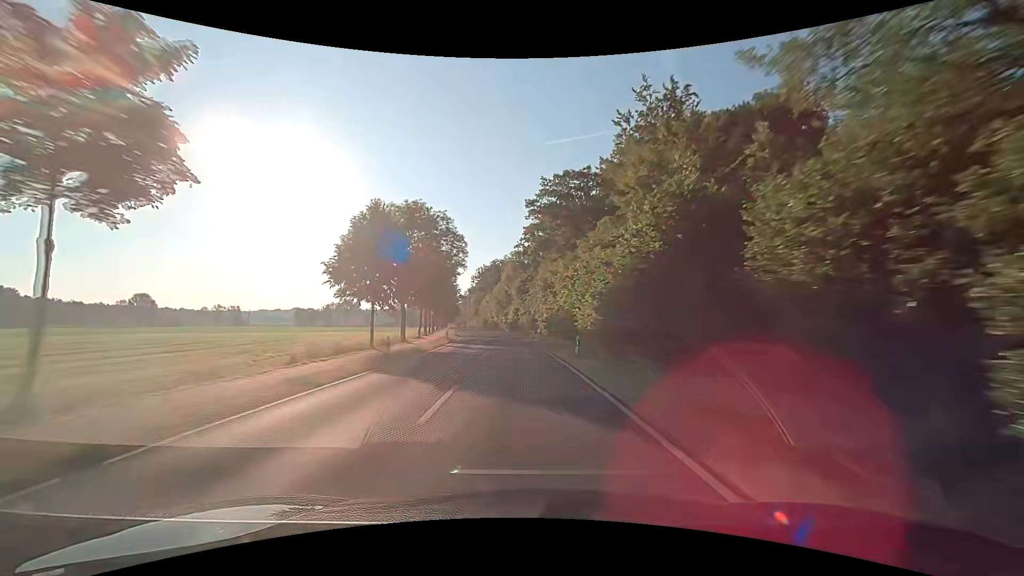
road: secondary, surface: asphalt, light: Day
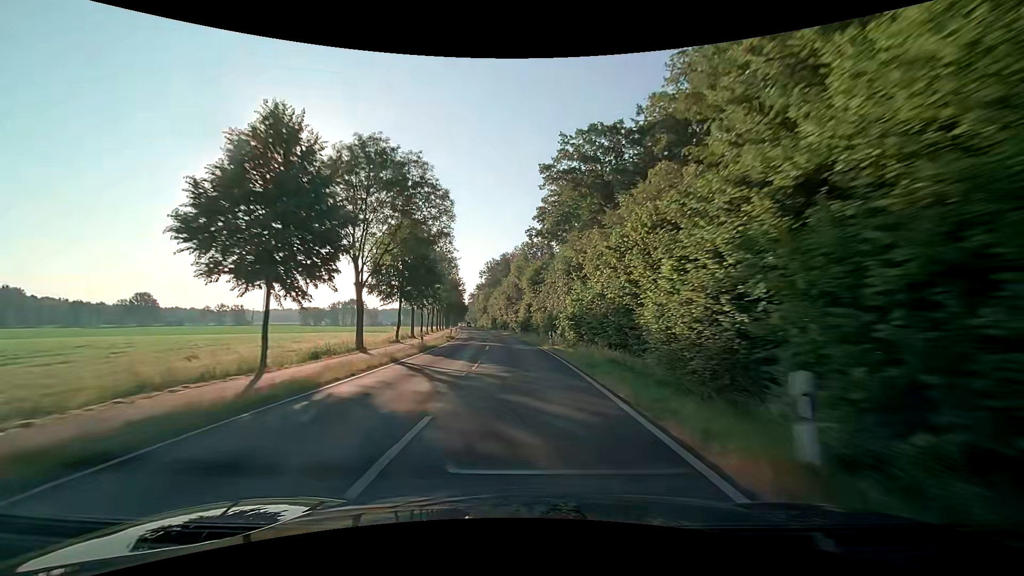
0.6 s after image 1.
(-0.2, +15.8) m; -1°
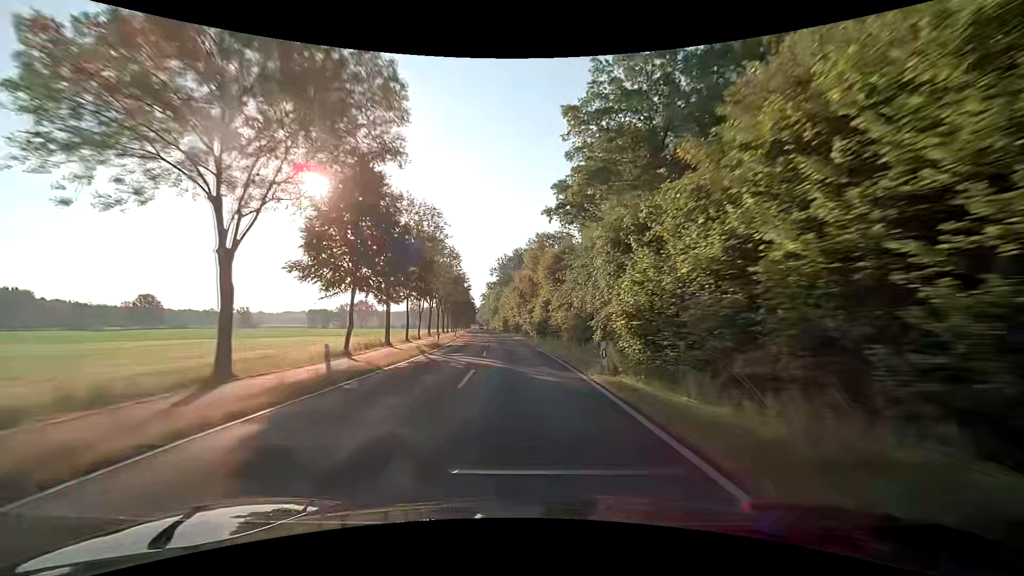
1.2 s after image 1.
(-0.2, +15.8) m; -2°
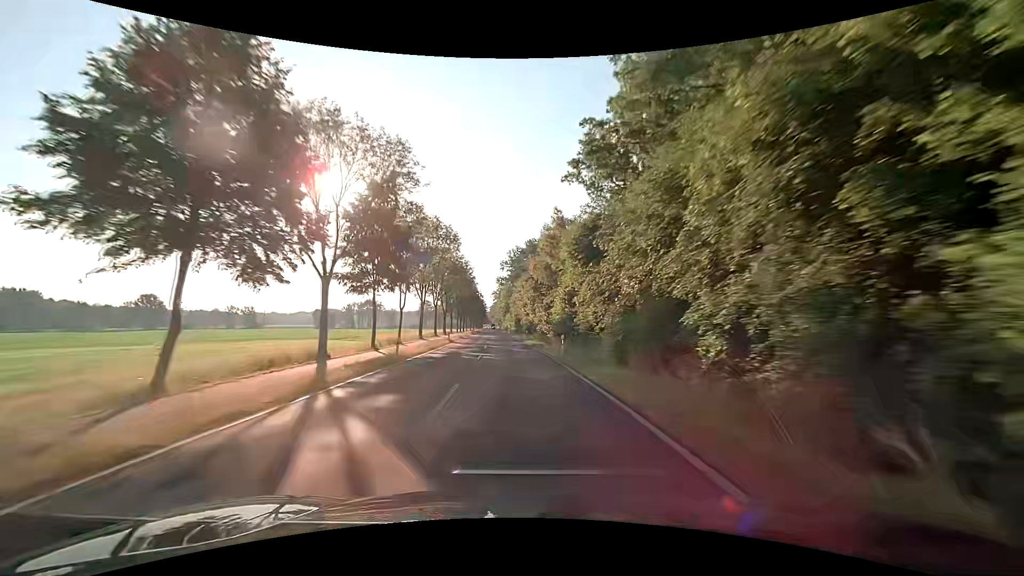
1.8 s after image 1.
(-0.2, +15.8) m; -2°
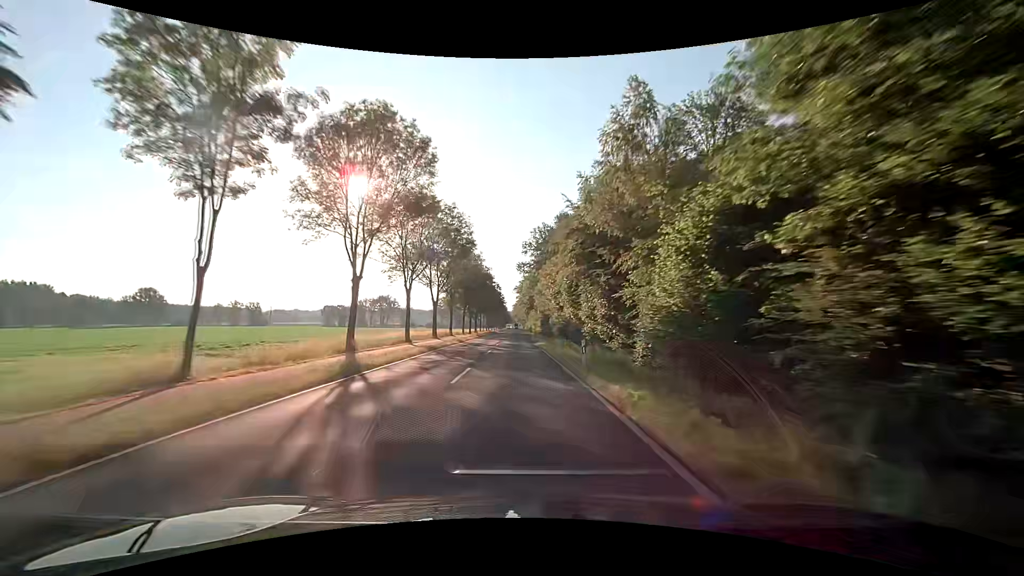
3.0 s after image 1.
(-0.8, +31.6) m; -3°
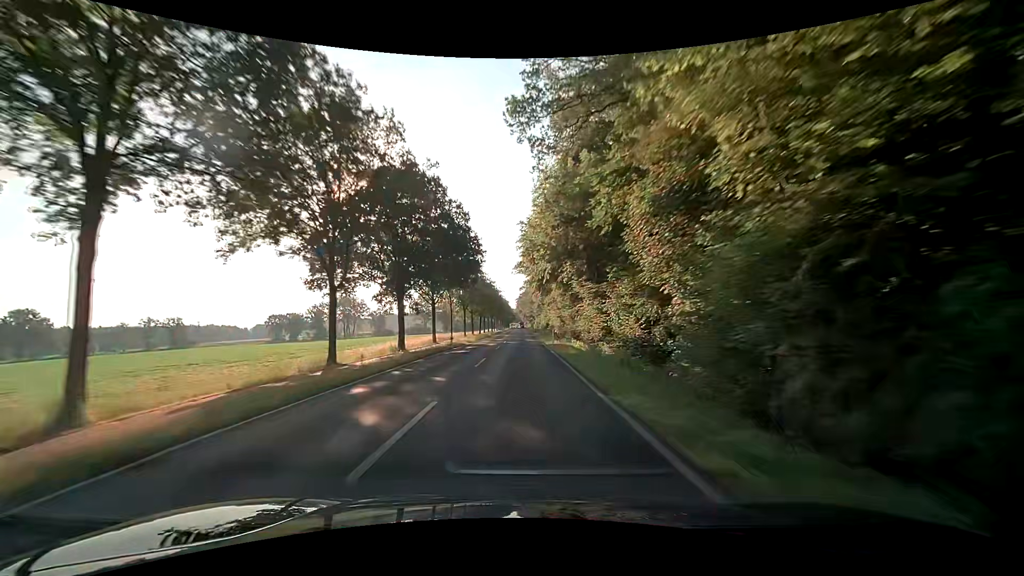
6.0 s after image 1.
(-0.5, +79.2) m; 0°
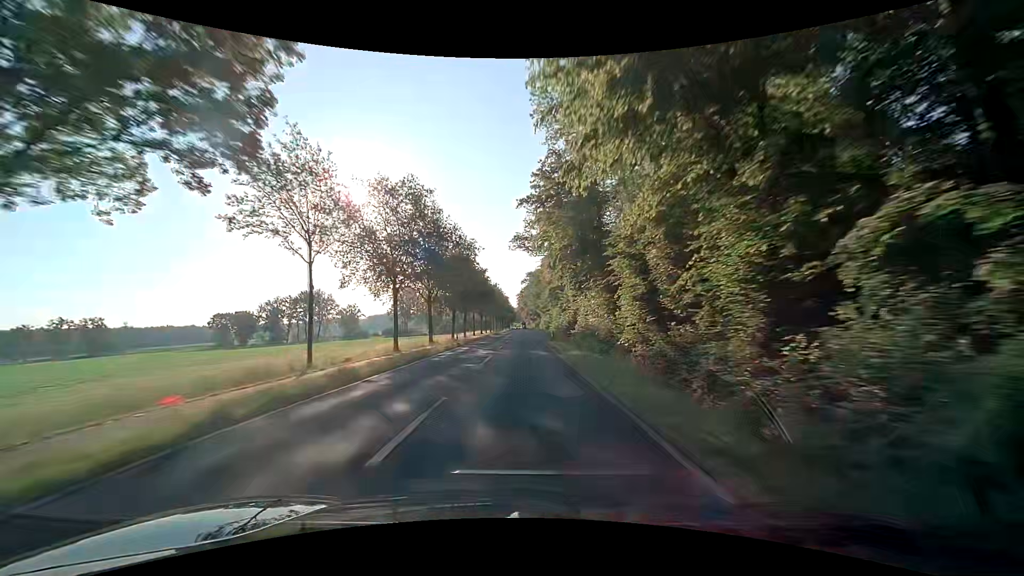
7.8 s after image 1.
(-0.4, +47.6) m; 0°
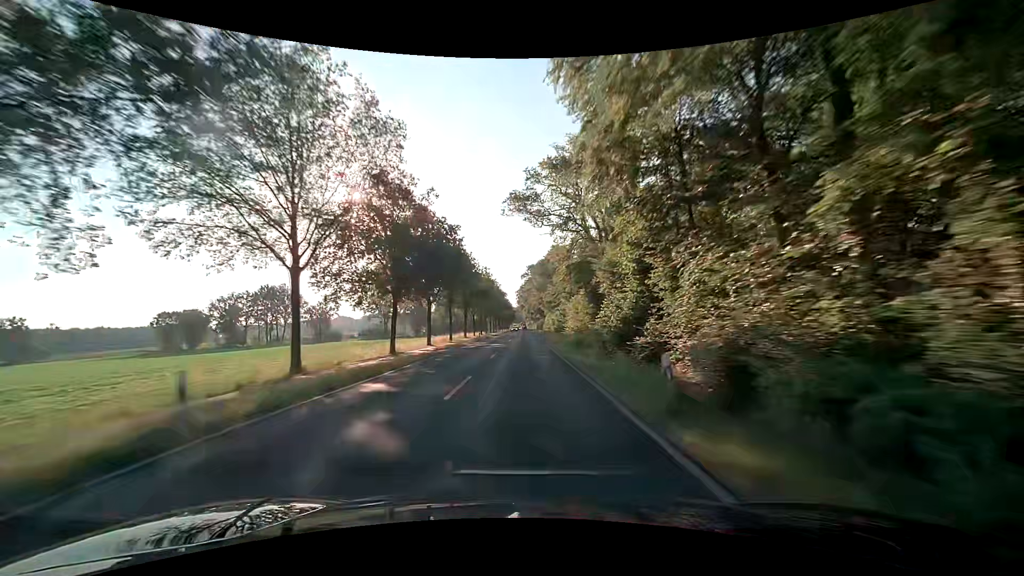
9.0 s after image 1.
(-0.2, +31.7) m; 0°
(0, +10) (0, +20) (0, +30) (0, +40) (0, +50) (0, +60) (0, +70) (0, +80) (0, +90) (0, +100) m
